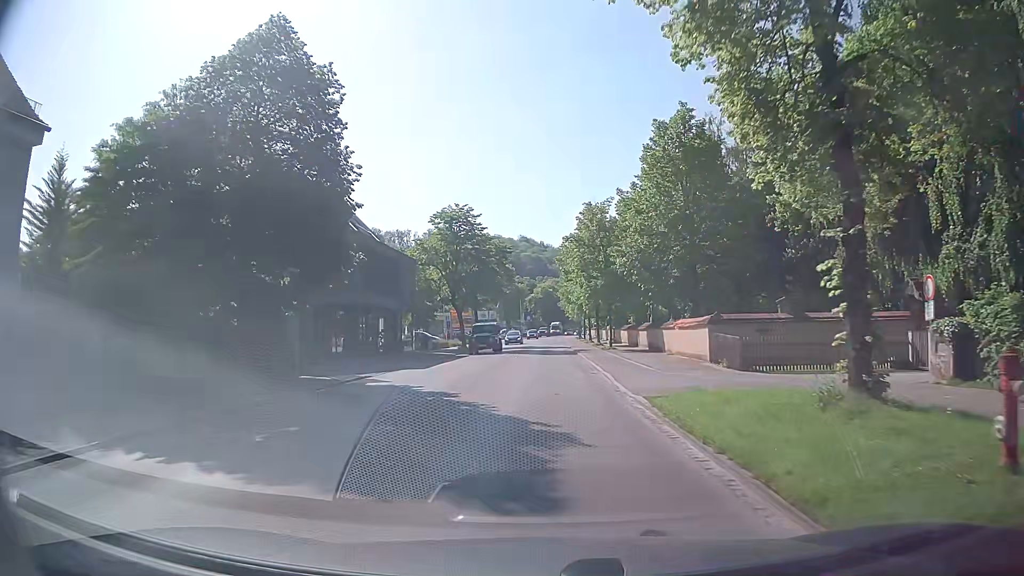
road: tertiary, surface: asphalt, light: Day
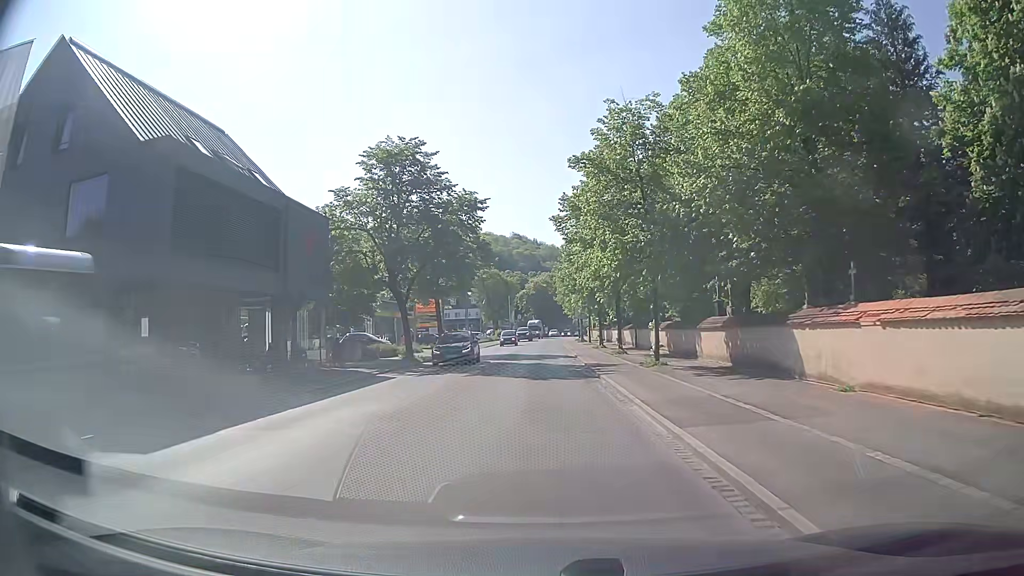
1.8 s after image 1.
(+0.1, +19.2) m; 0°
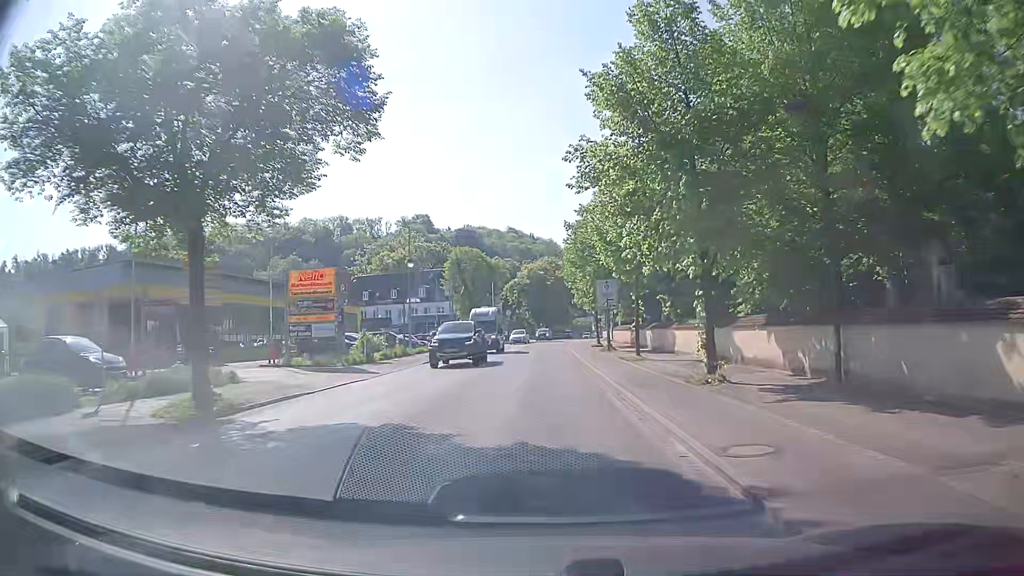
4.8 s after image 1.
(0.0, +31.2) m; +1°
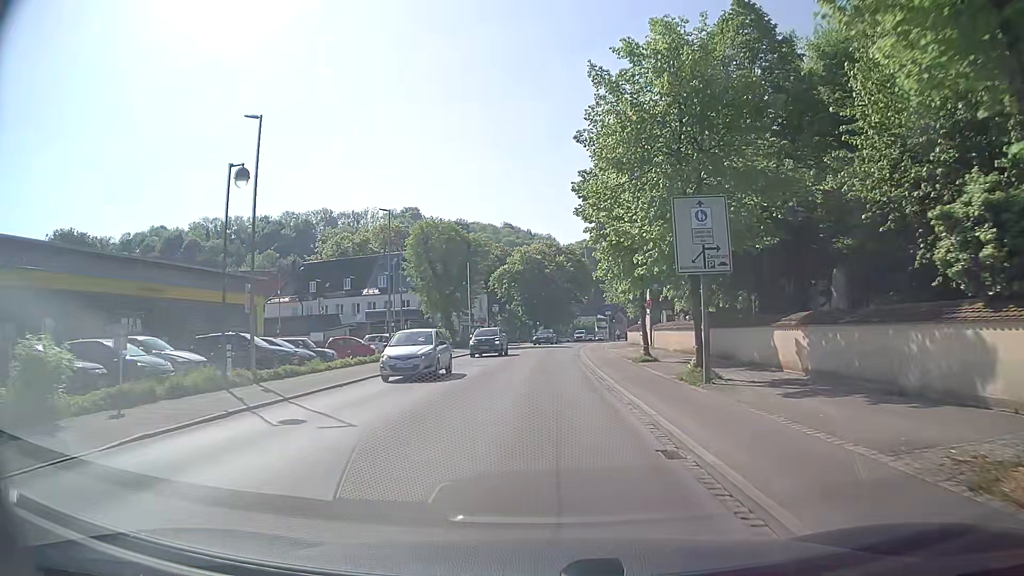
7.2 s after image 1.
(-0.2, +24.1) m; 0°
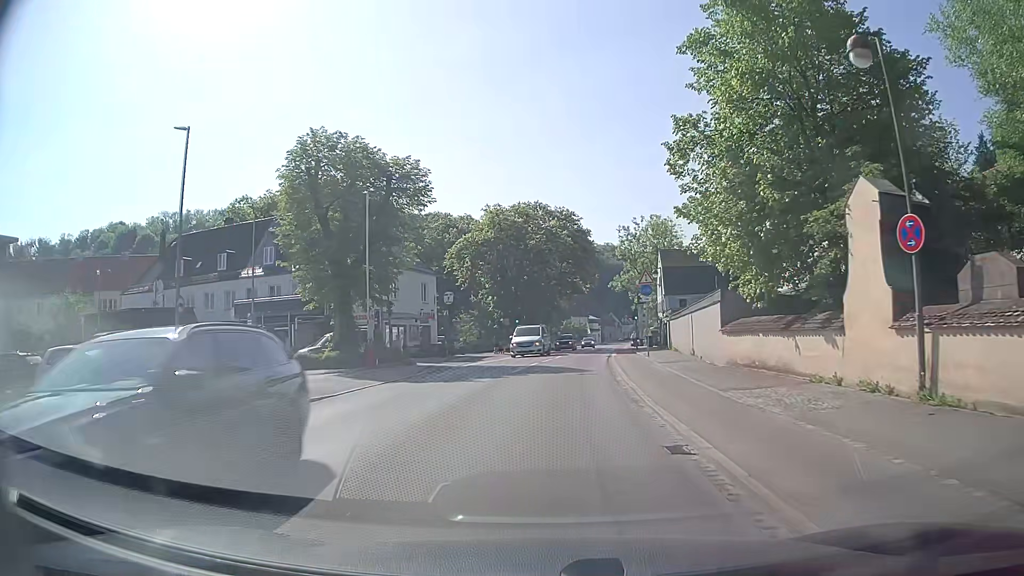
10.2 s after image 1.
(+0.2, +29.9) m; +1°
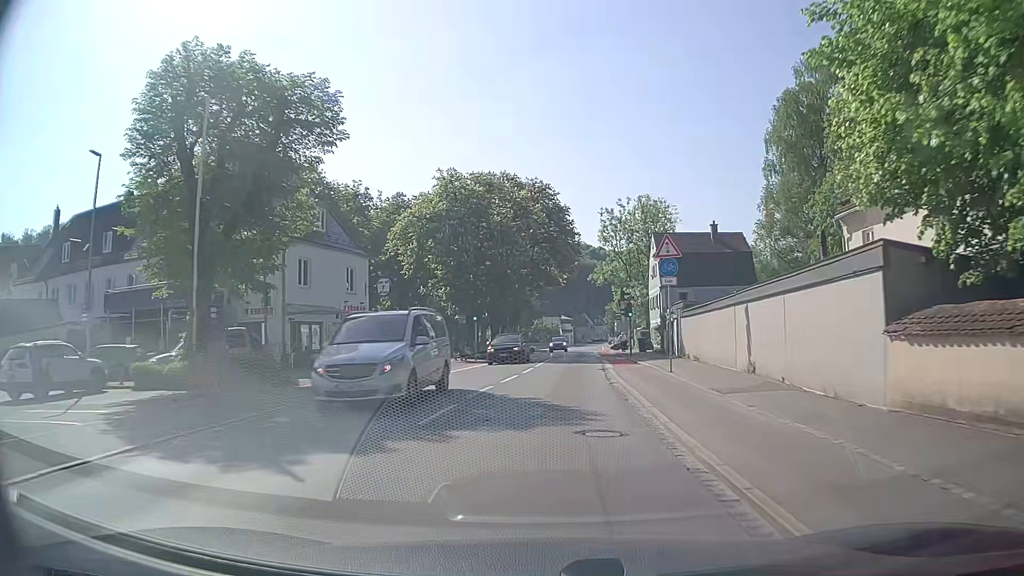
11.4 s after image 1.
(+0.2, +12.4) m; +2°
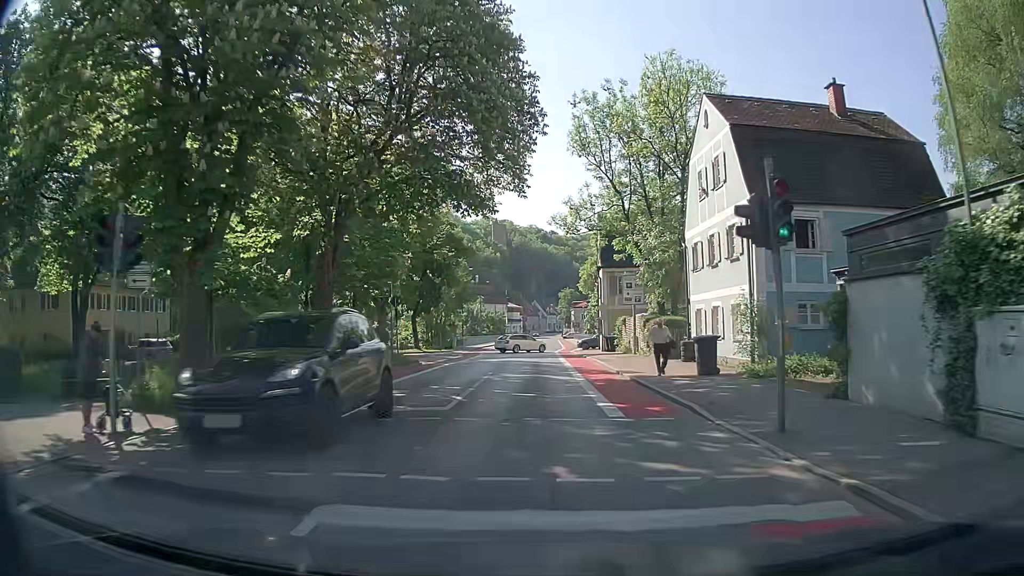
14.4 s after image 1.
(+1.7, +32.3) m; +5°
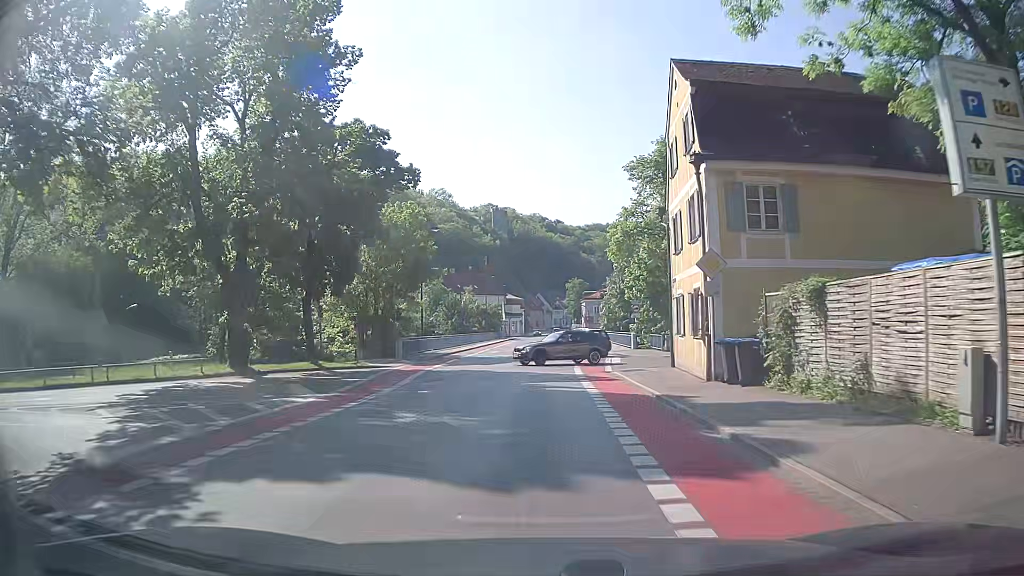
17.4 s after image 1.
(-0.2, +29.0) m; -1°
(0, +10) (0, +20) (0, +30) (+1, +40) (+1, +50) (+2, +60) (+2, +70) (+2, +80) (+2, +90) (+3, +100) m
